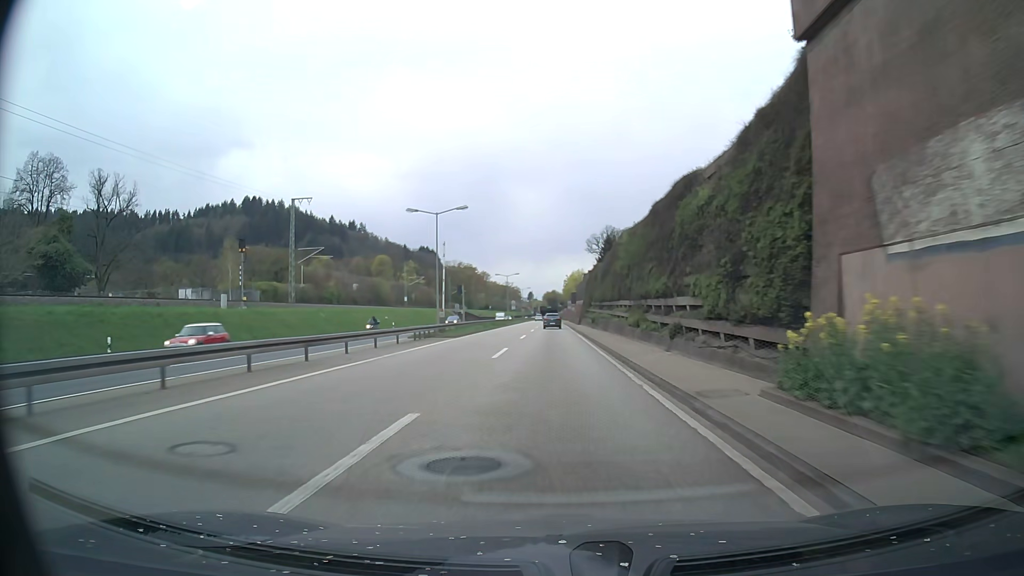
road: trunk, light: Day
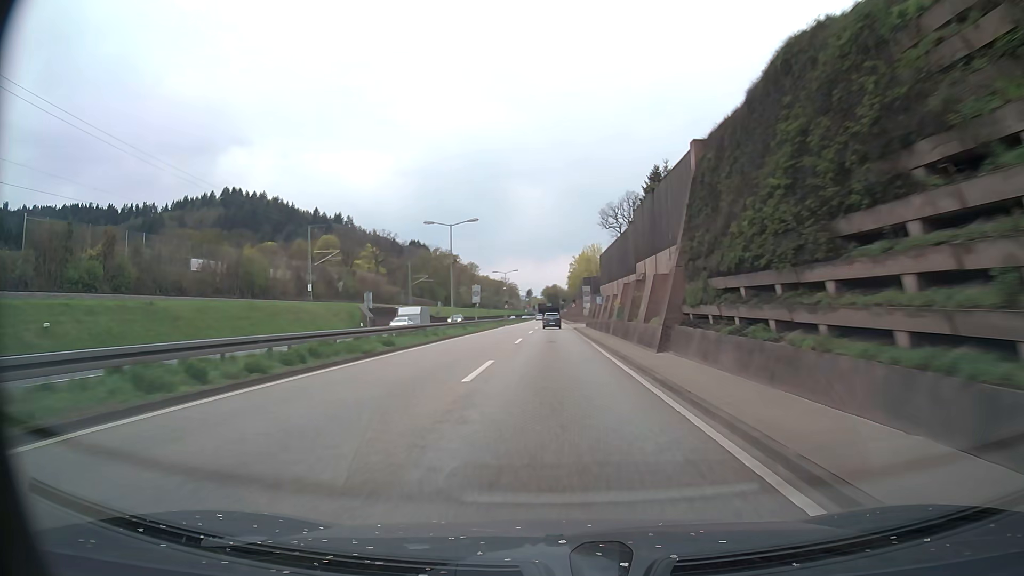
(-0.2, +61.7) m; 0°
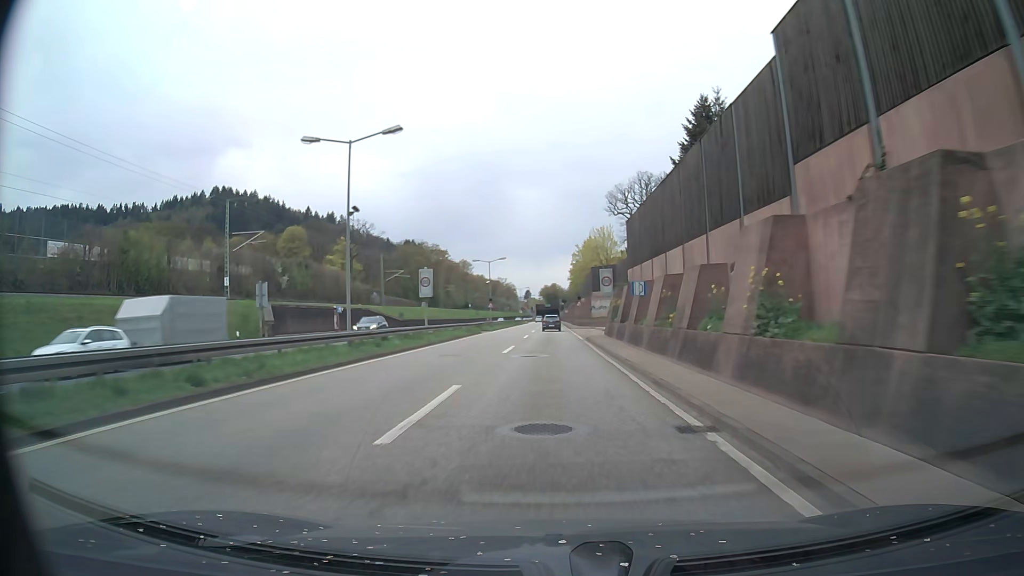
(0.0, +24.6) m; 0°
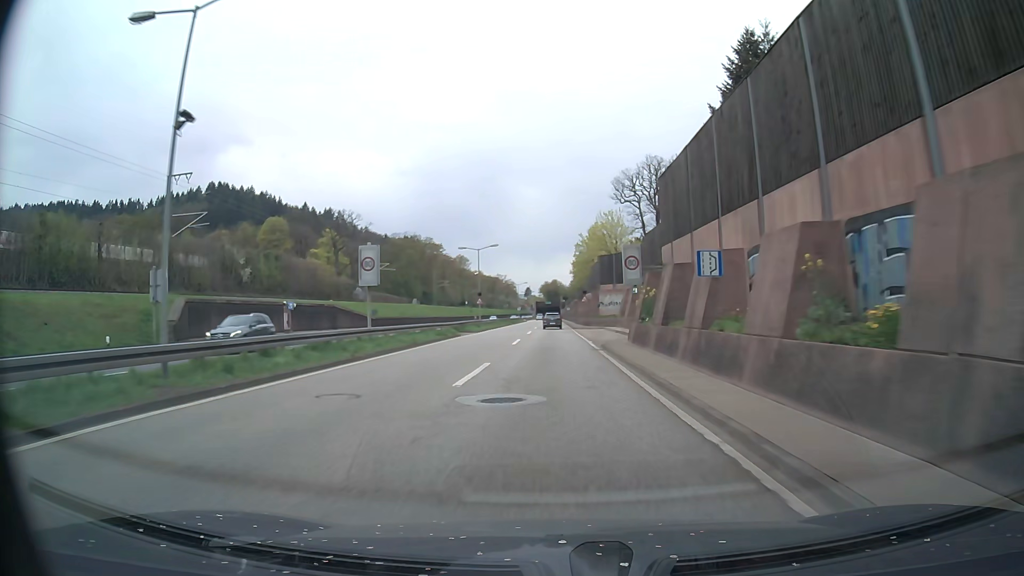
(0.0, +12.3) m; 0°
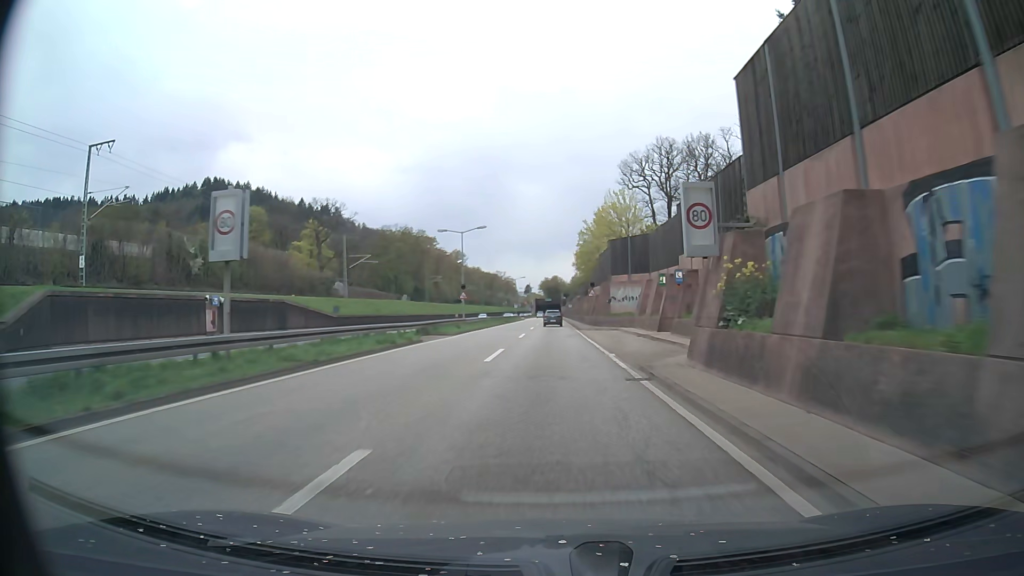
(0.0, +12.3) m; 0°
(0, +10) (0, +20) (0, +30) (0, +40) (0, +50) (0, +60) (0, +70) (0, +80) (0, +90) (0, +100) m
